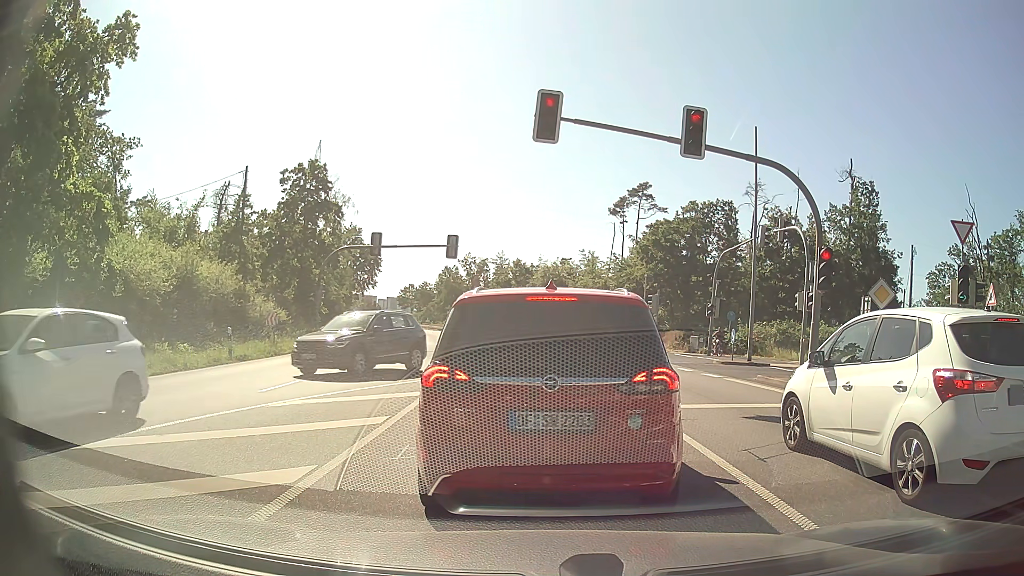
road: primary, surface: asphalt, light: Day
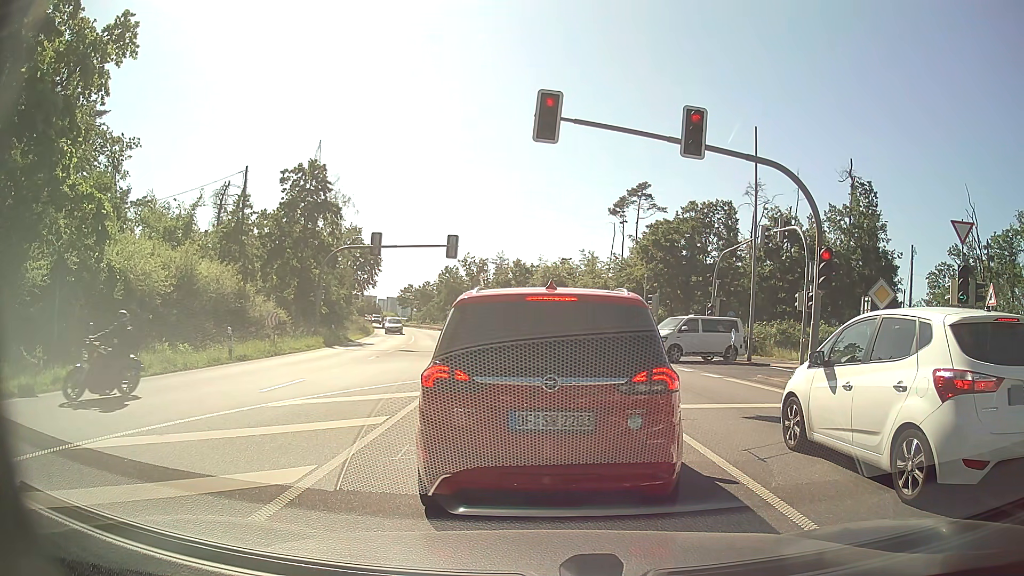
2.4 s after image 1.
(0.0, 0.0) m; 0°
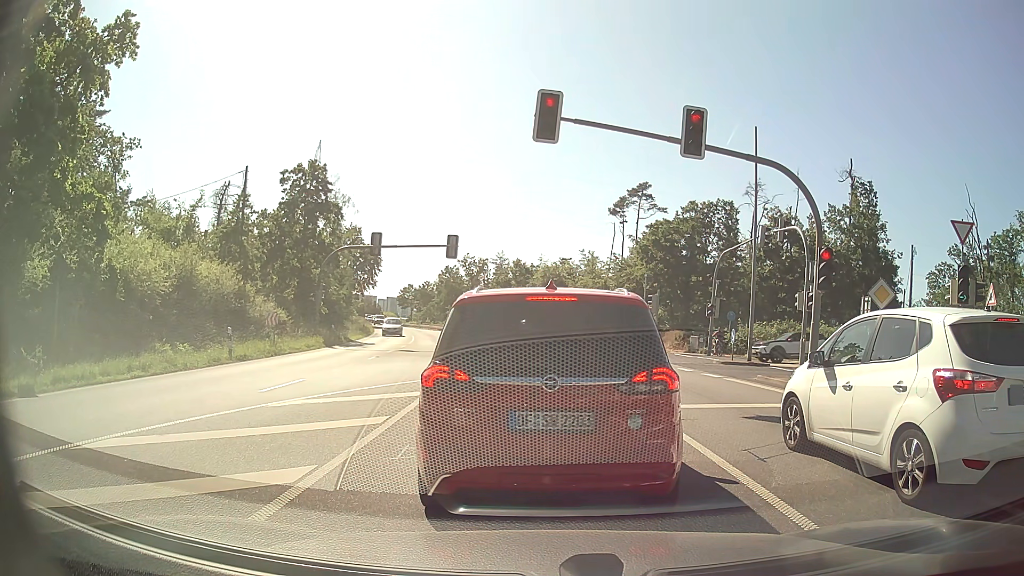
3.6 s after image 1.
(0.0, 0.0) m; 0°
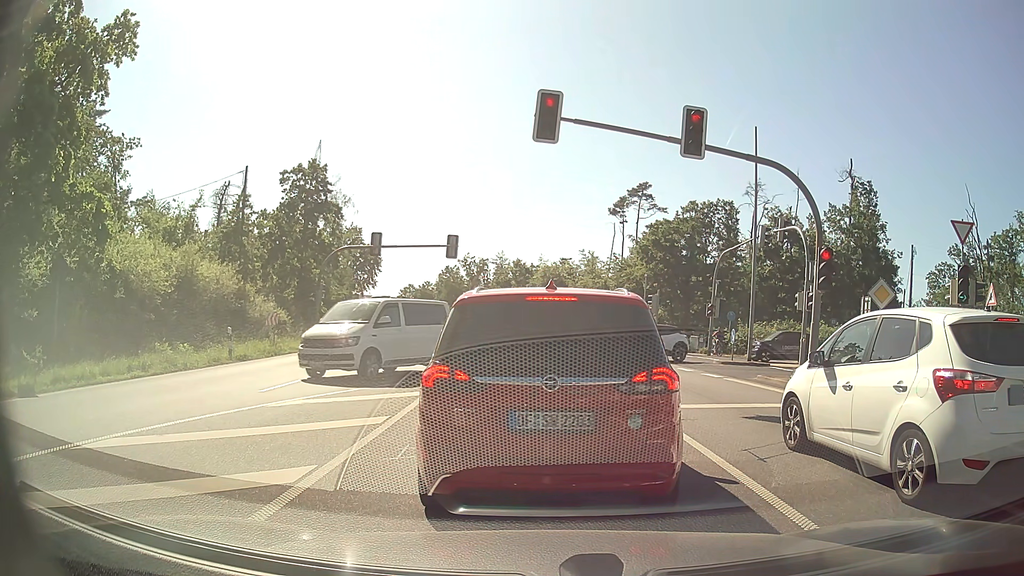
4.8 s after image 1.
(0.0, 0.0) m; 0°
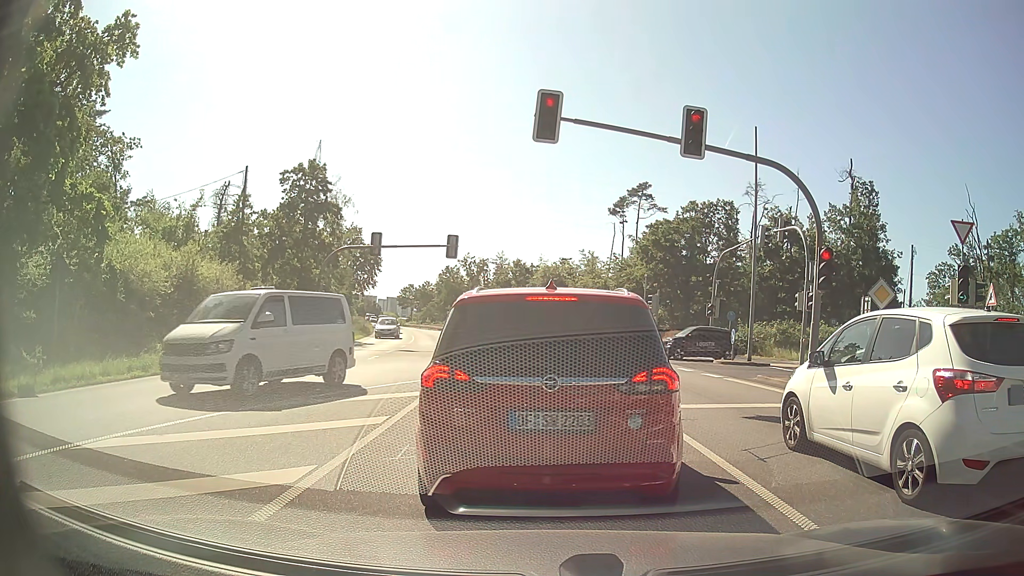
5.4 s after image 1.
(0.0, 0.0) m; 0°
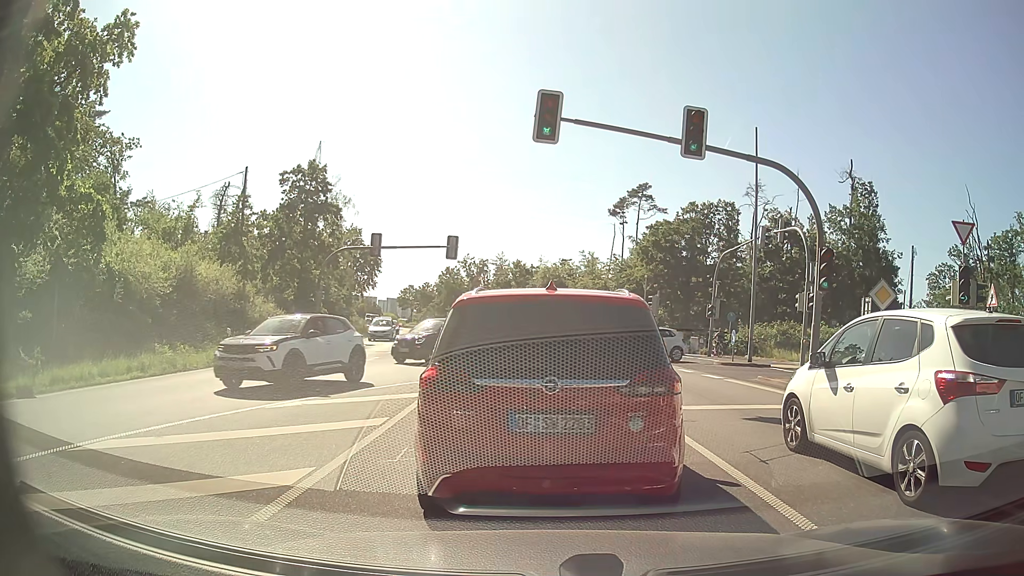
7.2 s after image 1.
(0.0, 0.0) m; 0°
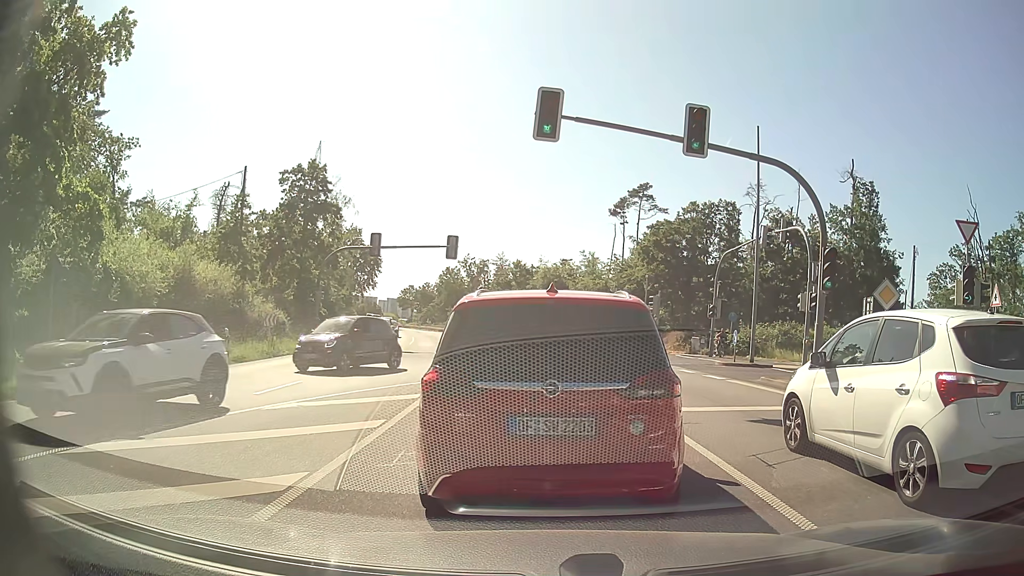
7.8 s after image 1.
(0.0, +0.2) m; 0°
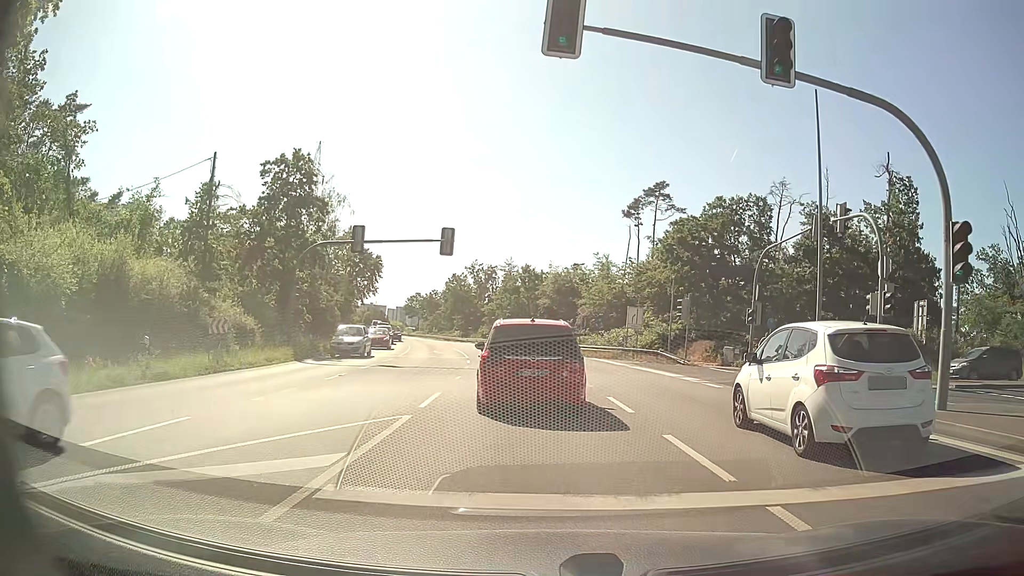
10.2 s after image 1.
(+0.2, +6.5) m; +1°
(0, +10) (-1, +20) (-1, +30) (-3, +40) (-4, +50) (-6, +60) (-8, +69) (-10, +79) (-13, +89) (-15, +99) m
